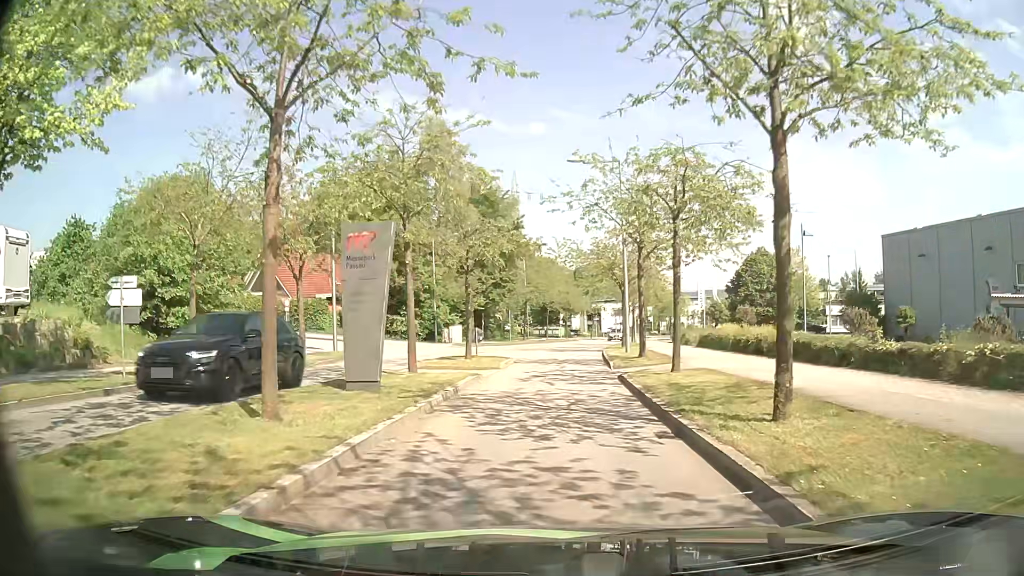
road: residential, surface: asphalt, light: Day
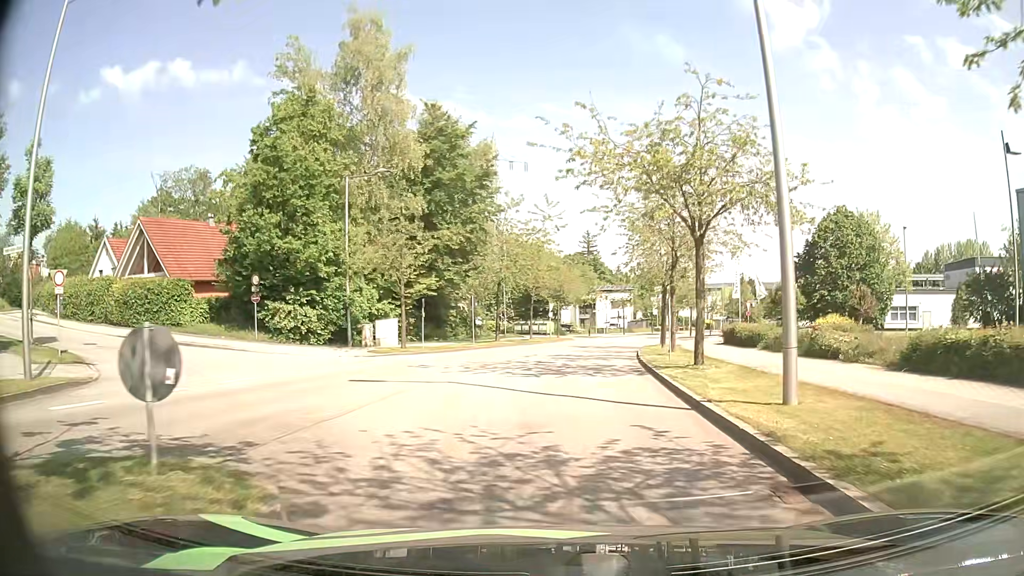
(+0.4, +22.1) m; +2°
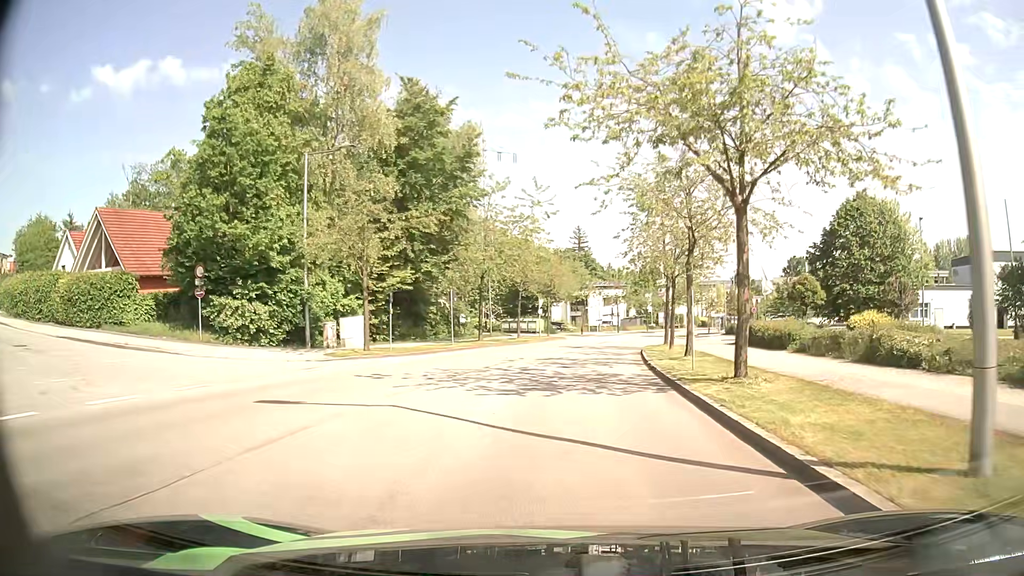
(0.0, +4.9) m; +1°
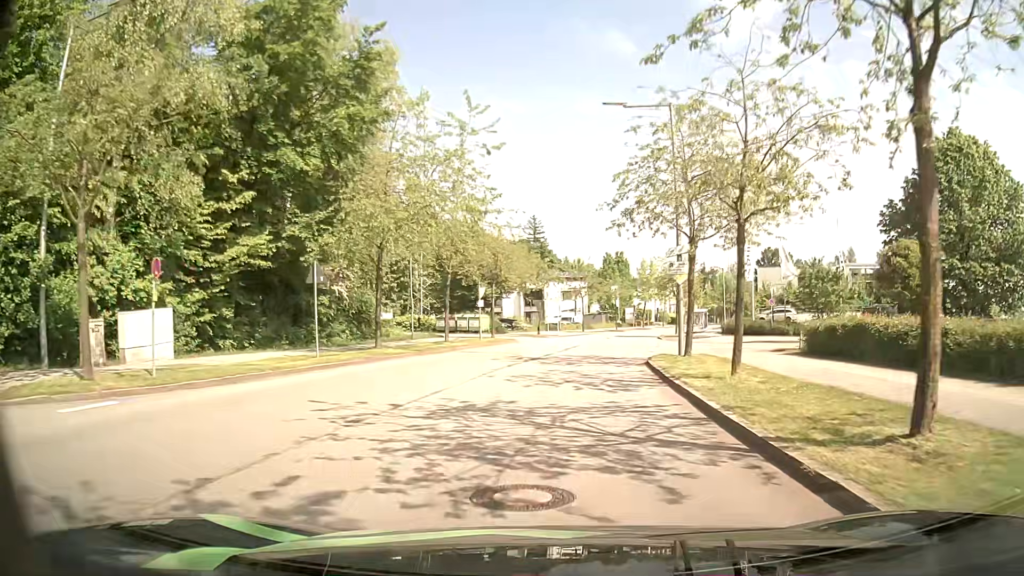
(+0.5, +15.7) m; +4°
(0, +10) (+1, +20) (+2, +30) (+4, +40) (+5, +50) (+8, +59) (+11, +69) (+14, +78) (+17, +88) (+21, +97) m
